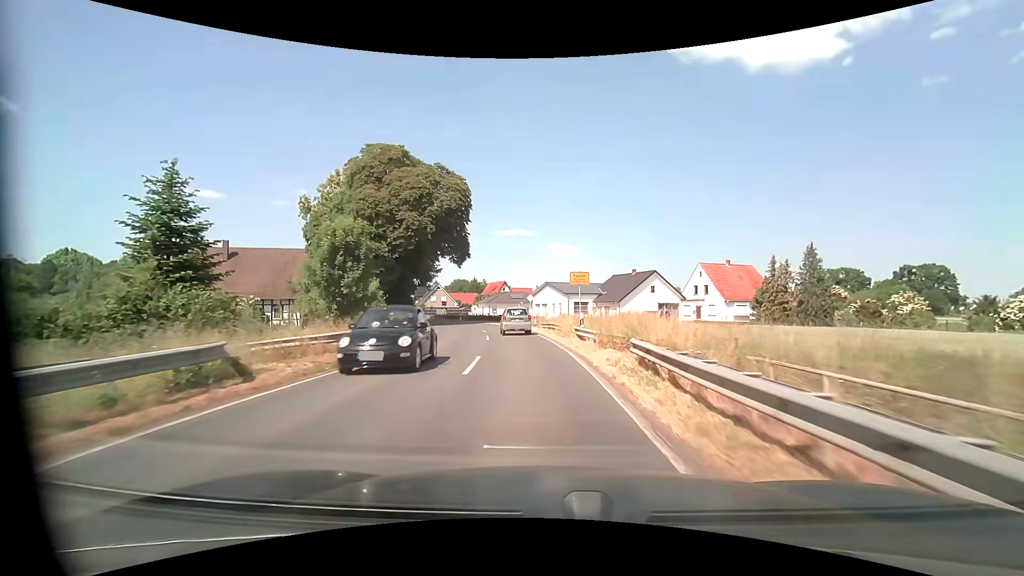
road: secondary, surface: asphalt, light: Day
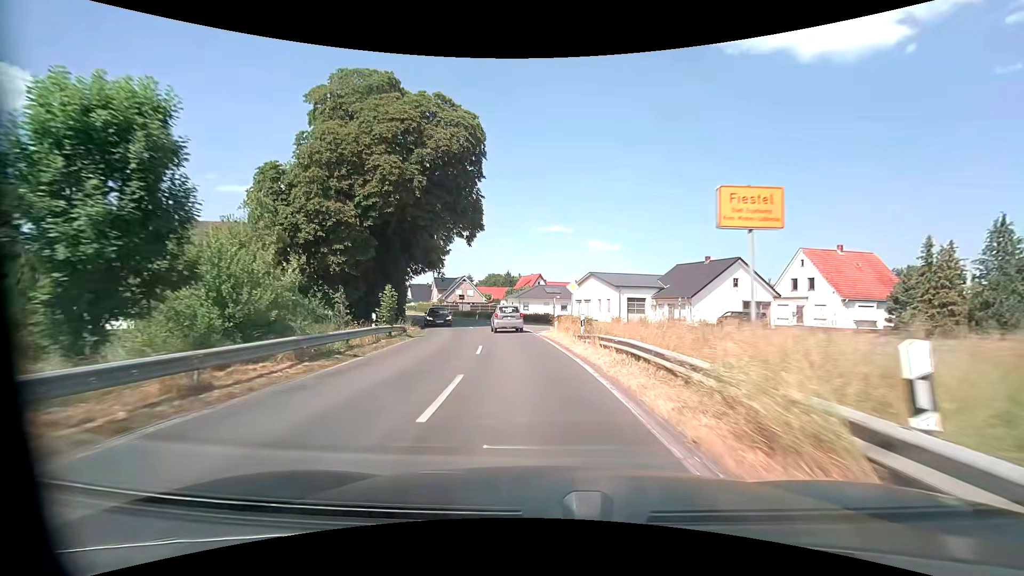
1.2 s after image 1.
(-0.6, +16.4) m; -4°
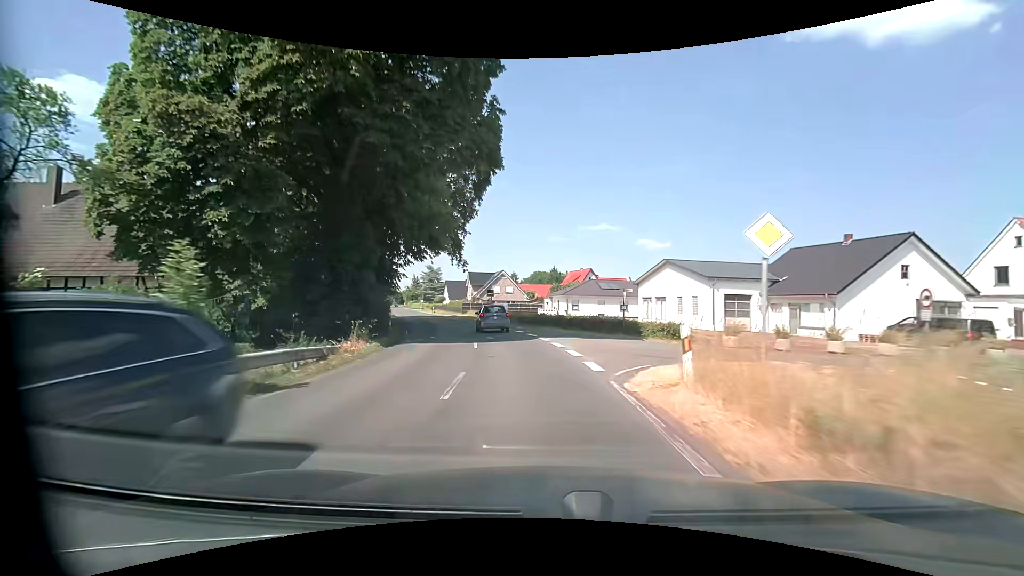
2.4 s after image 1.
(-0.8, +16.2) m; -6°
(0, +10) (-1, +20) (-3, +30) (-6, +39) (-9, +49) (-12, +58) (-15, +68) (-19, +77) (-22, +87) (-25, +96) m
